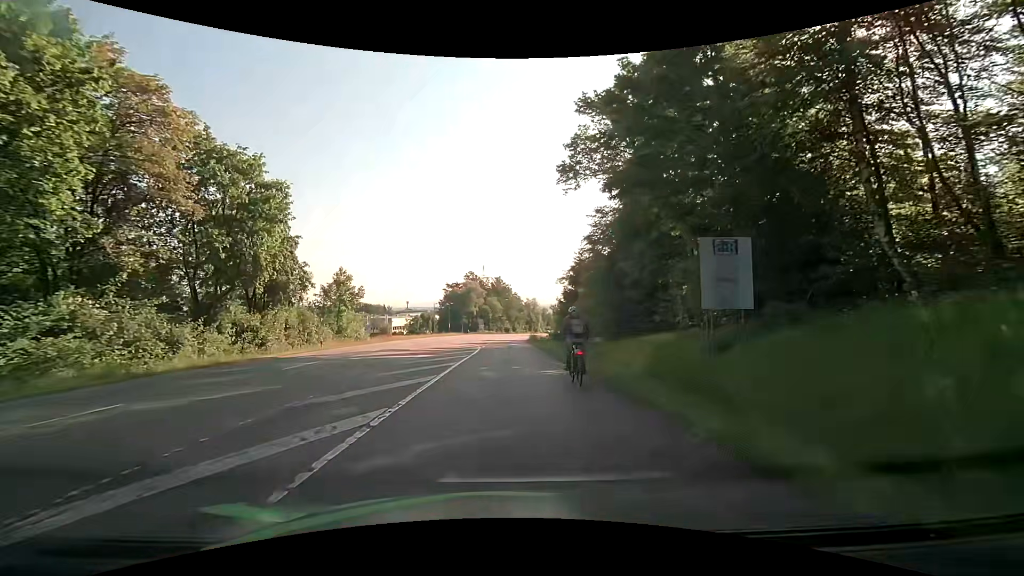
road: secondary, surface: asphalt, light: Day
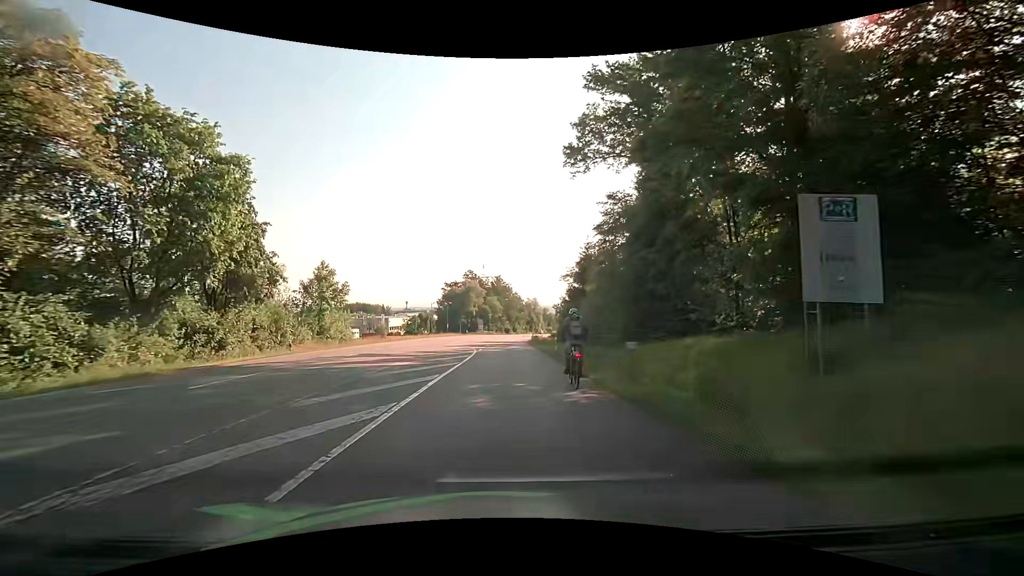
(0.0, +5.1) m; 0°
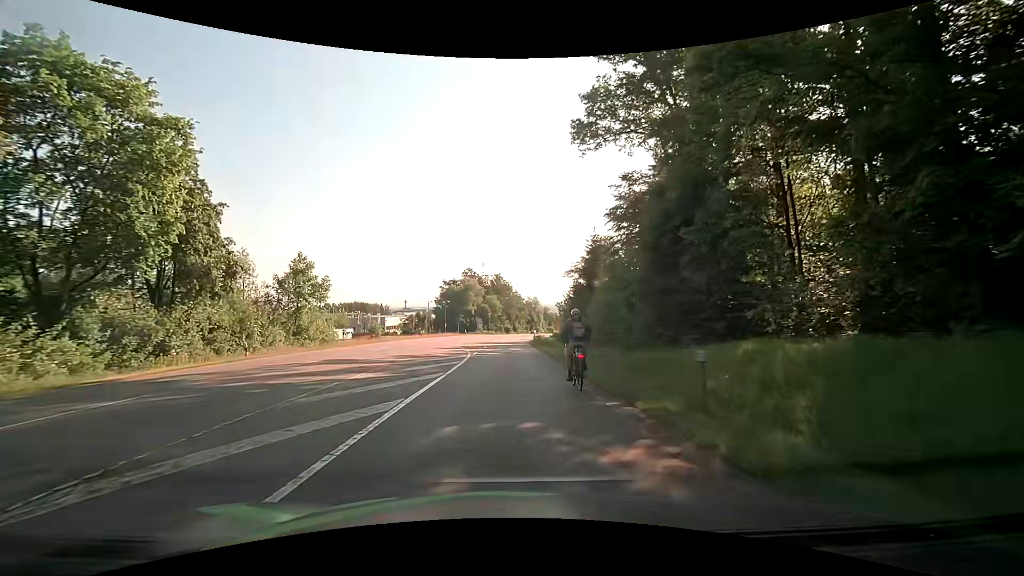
(0.0, +5.1) m; 0°
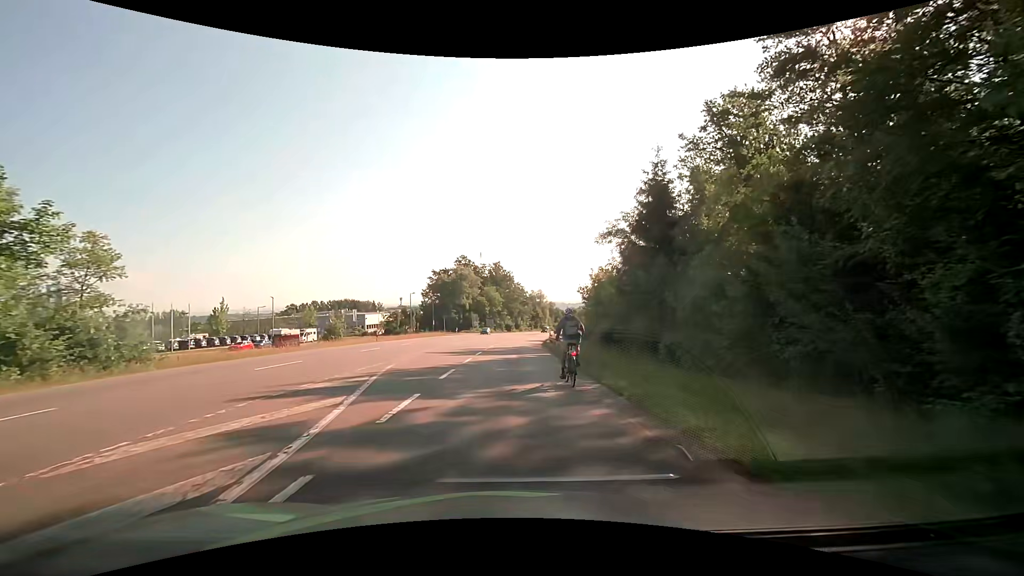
(-0.1, +25.7) m; -1°
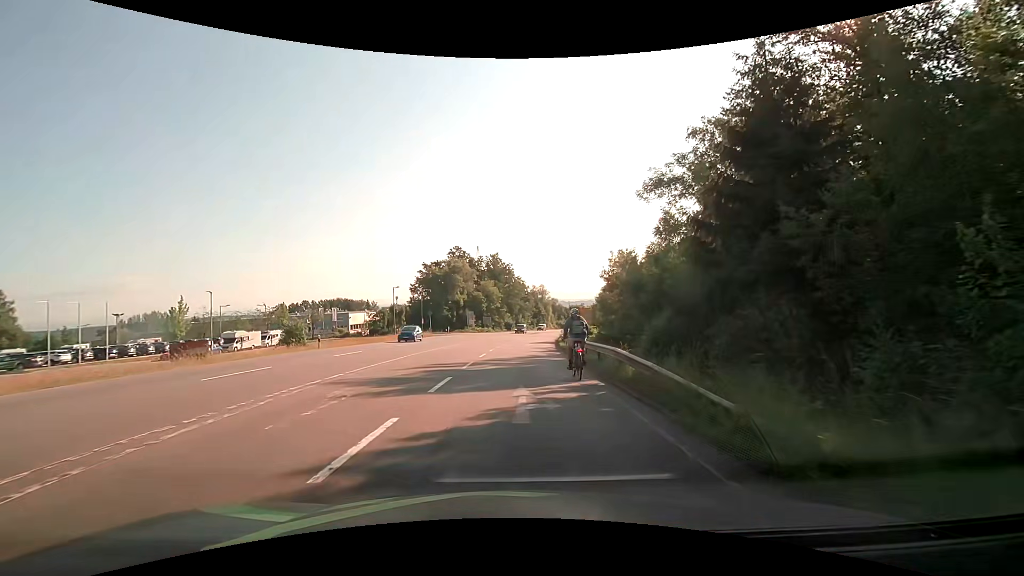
(+0.1, +14.9) m; 0°
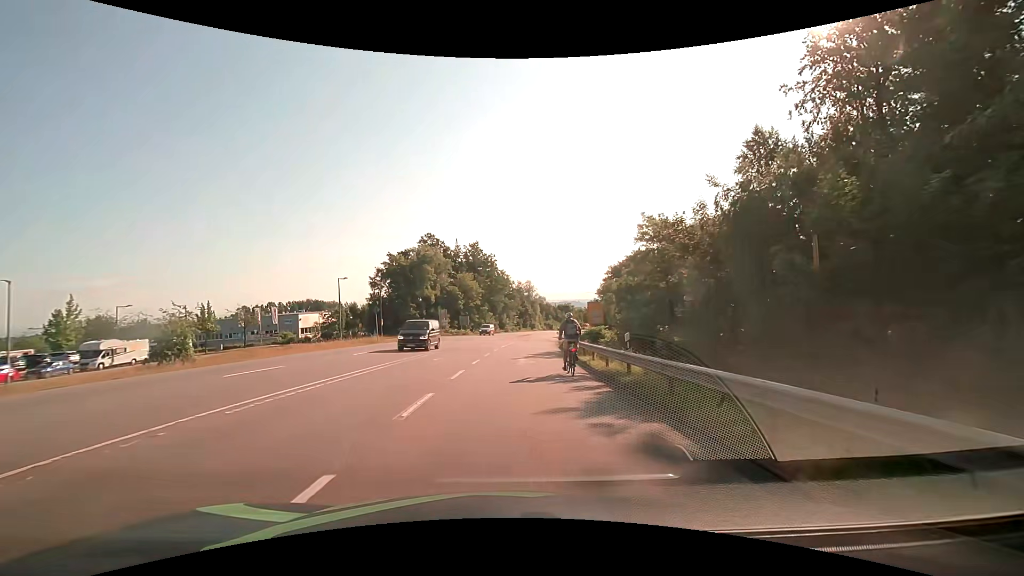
(+0.6, +20.7) m; +3°
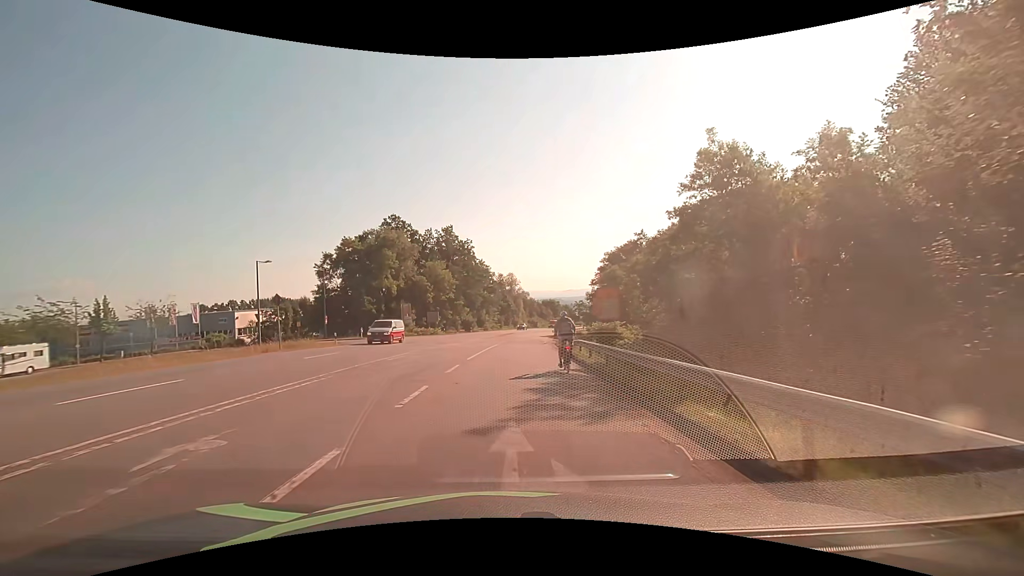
(+0.3, +16.9) m; +2°
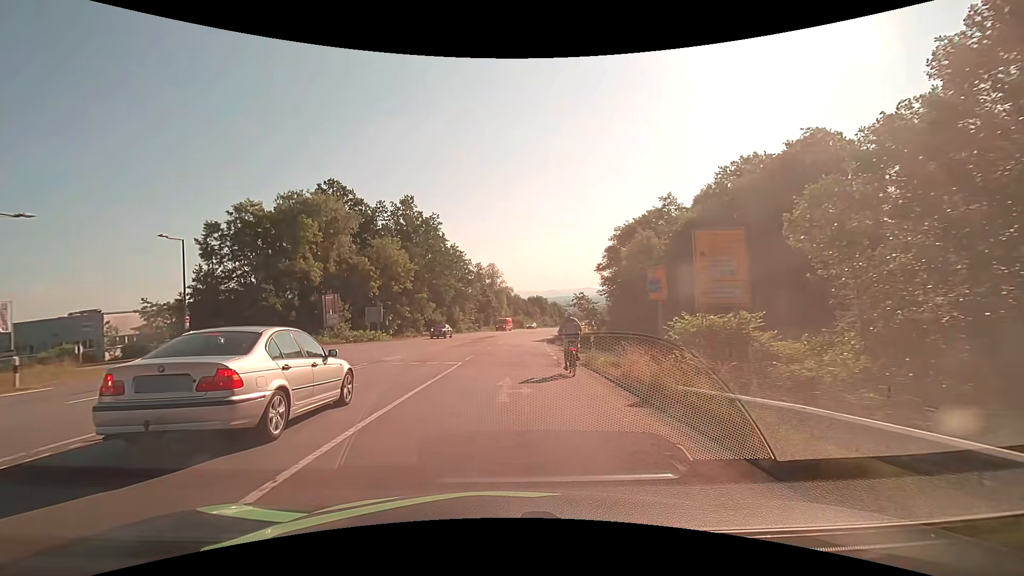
(+0.6, +24.4) m; +2°
(0, +10) (0, +20) (0, +30) (0, +40) (0, +50) (+1, +60) (+2, +70) (+4, +80) (+5, +90) (+8, +99) m
